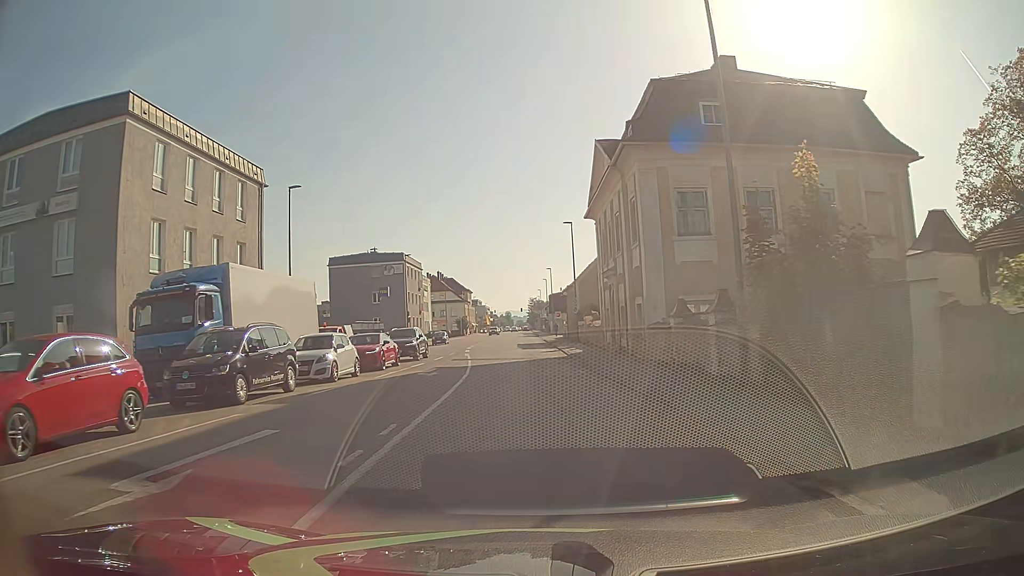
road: tertiary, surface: asphalt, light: Day
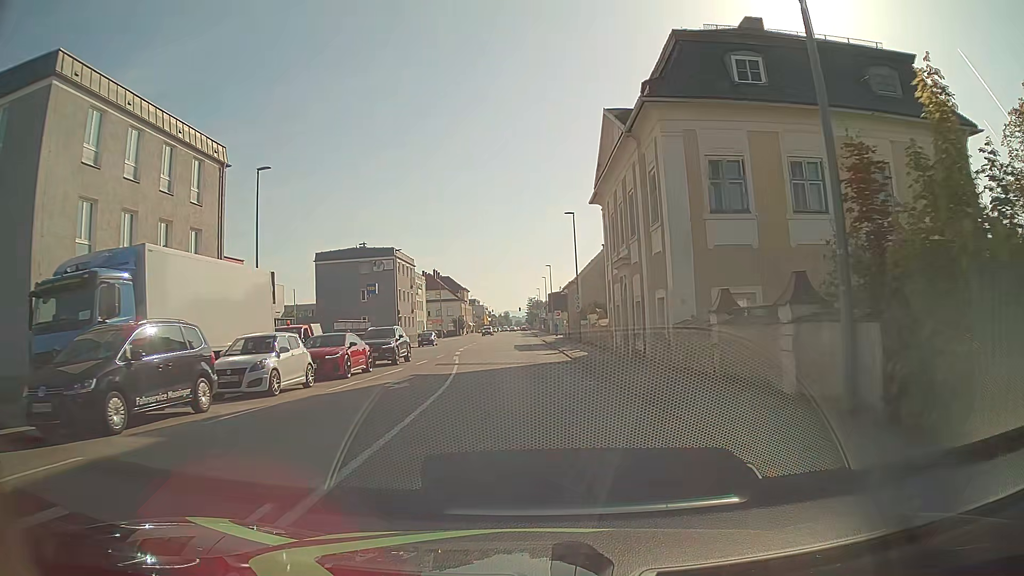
(+0.1, +4.8) m; +1°
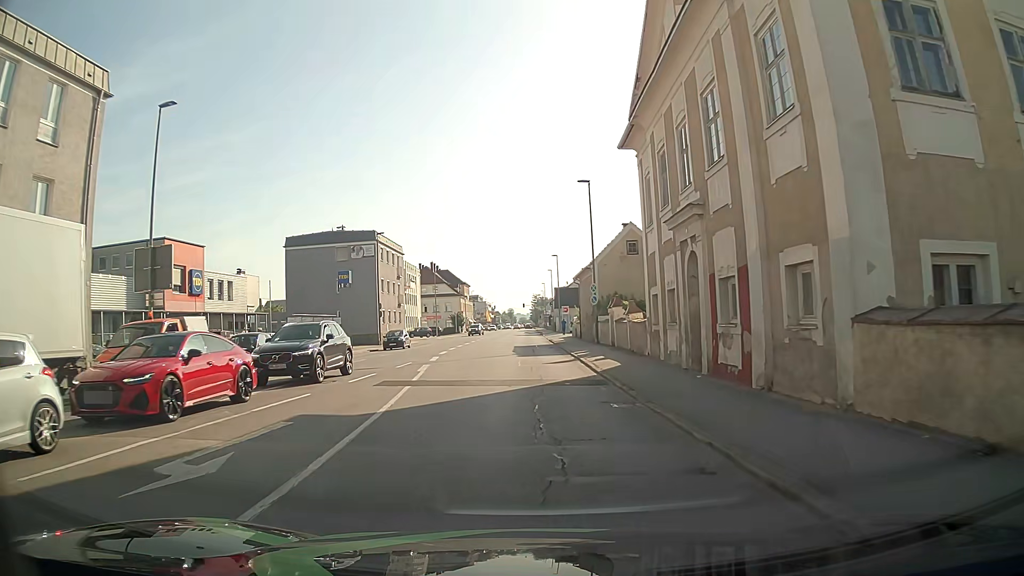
(-0.2, +11.0) m; -1°
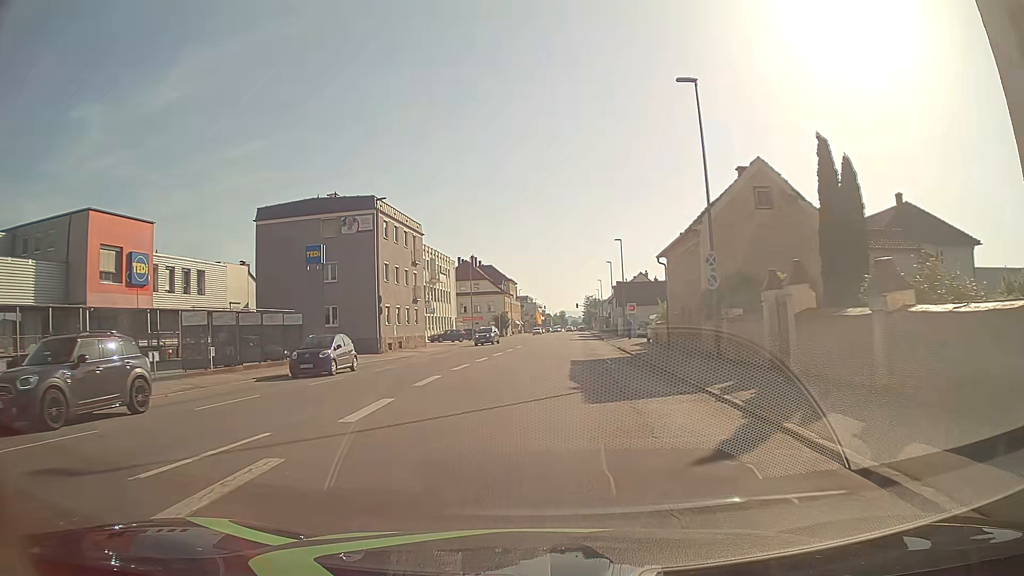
(-0.6, +18.2) m; -6°
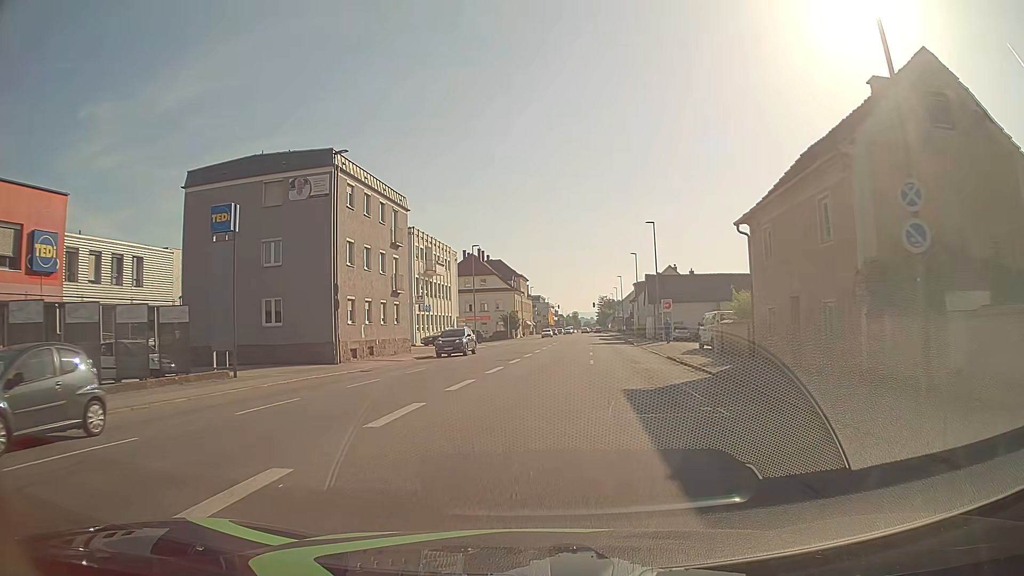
(+0.2, +12.6) m; 0°
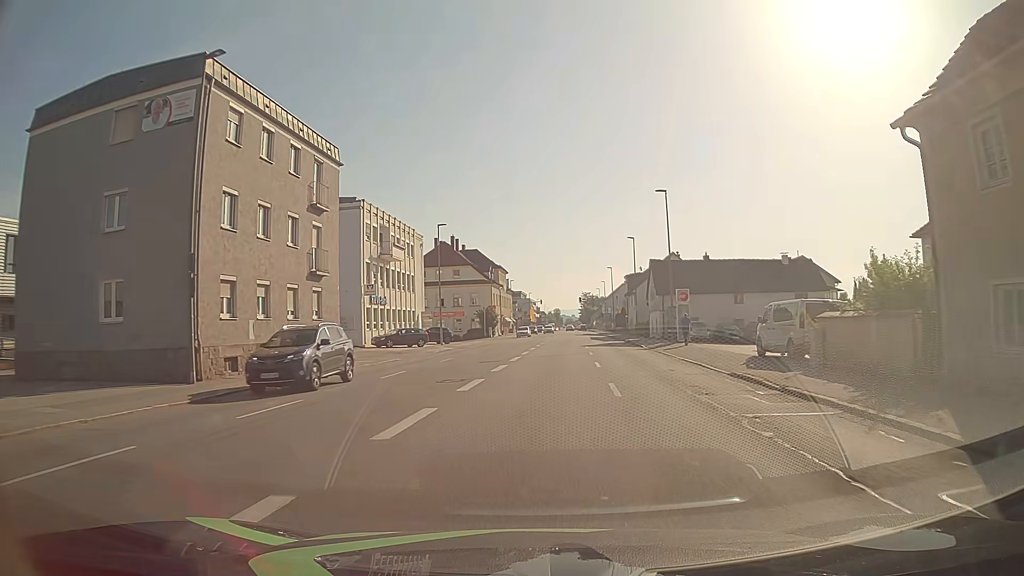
(+0.1, +12.9) m; +1°
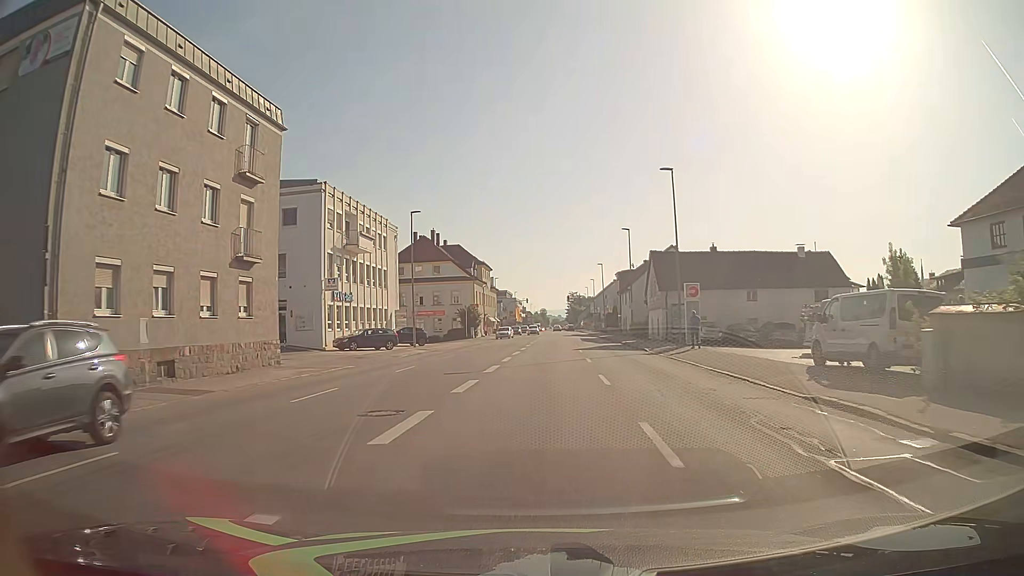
(+0.1, +6.6) m; +1°
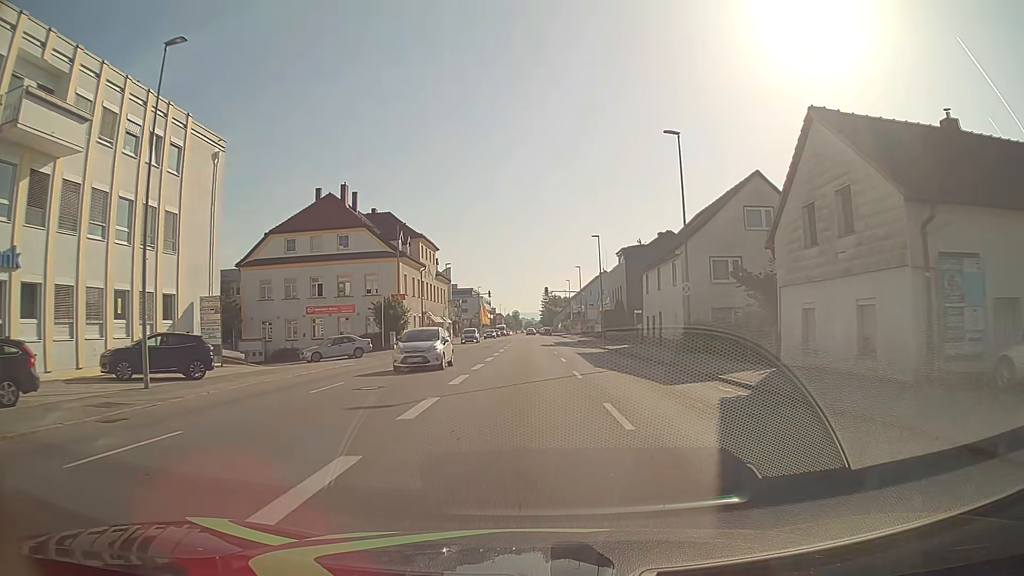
(+1.2, +33.8) m; +3°
(0, +10) (0, +20) (0, +30) (0, +40) (0, +50) (0, +60) (0, +70) (0, +80) (0, +90) (0, +100) m
